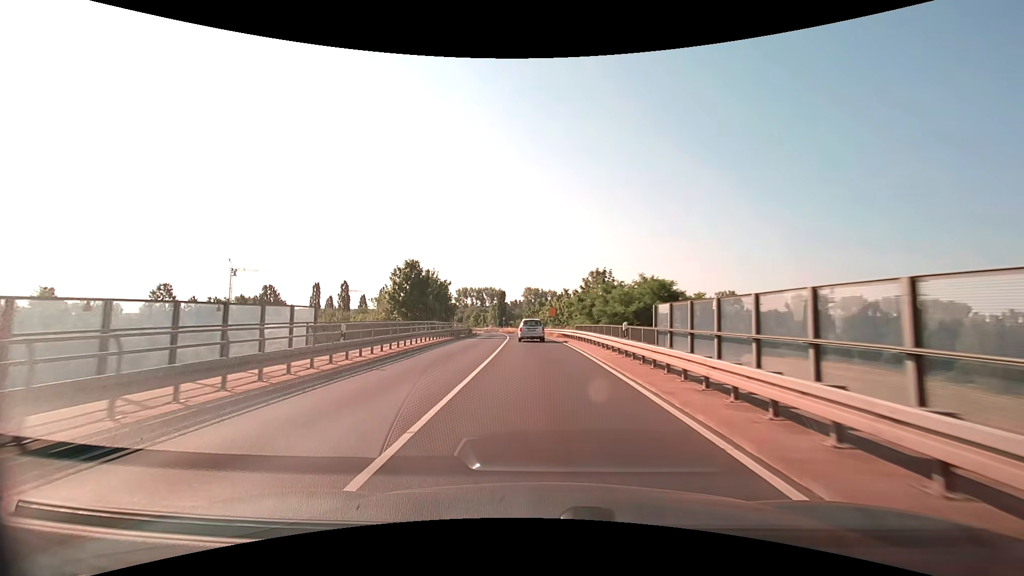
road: secondary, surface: asphalt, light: Day
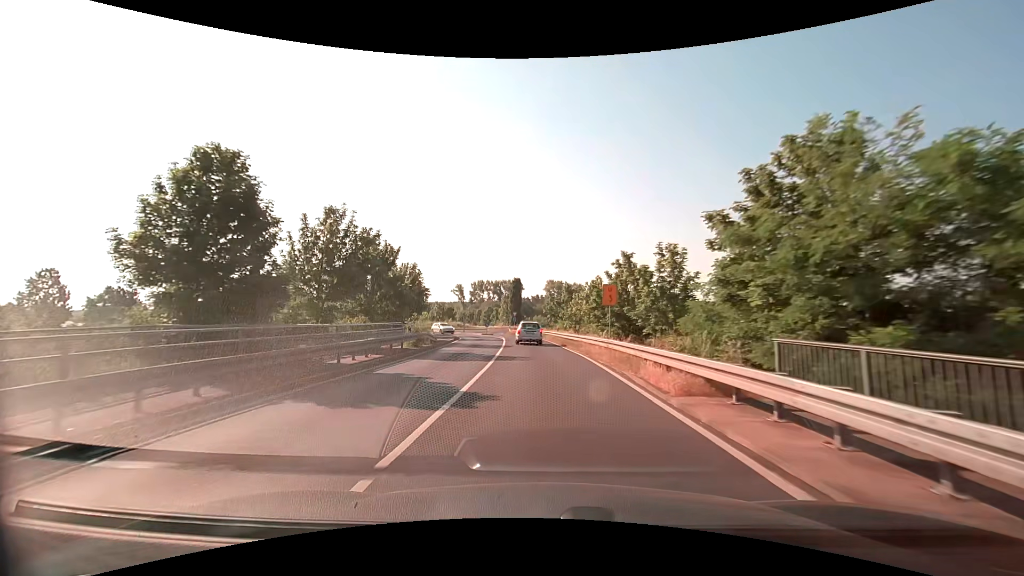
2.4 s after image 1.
(-0.8, +31.9) m; -3°
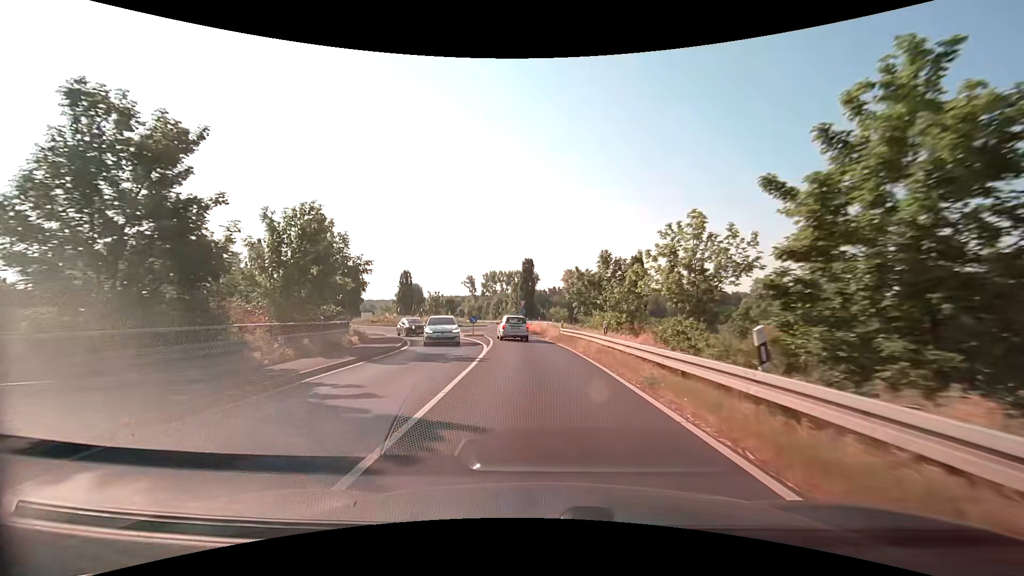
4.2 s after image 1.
(-0.3, +23.0) m; -2°
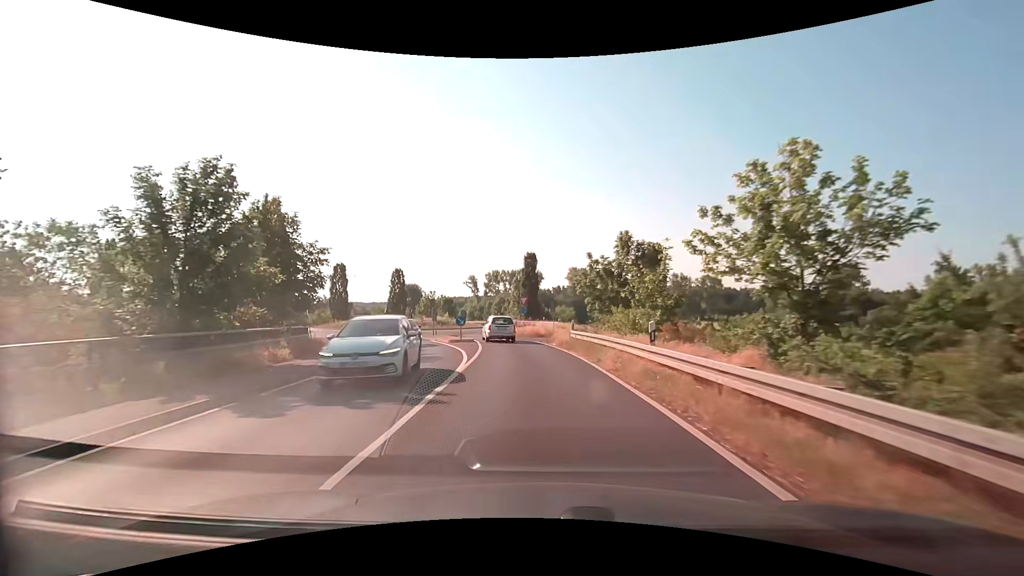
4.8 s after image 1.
(0.0, +7.2) m; 0°
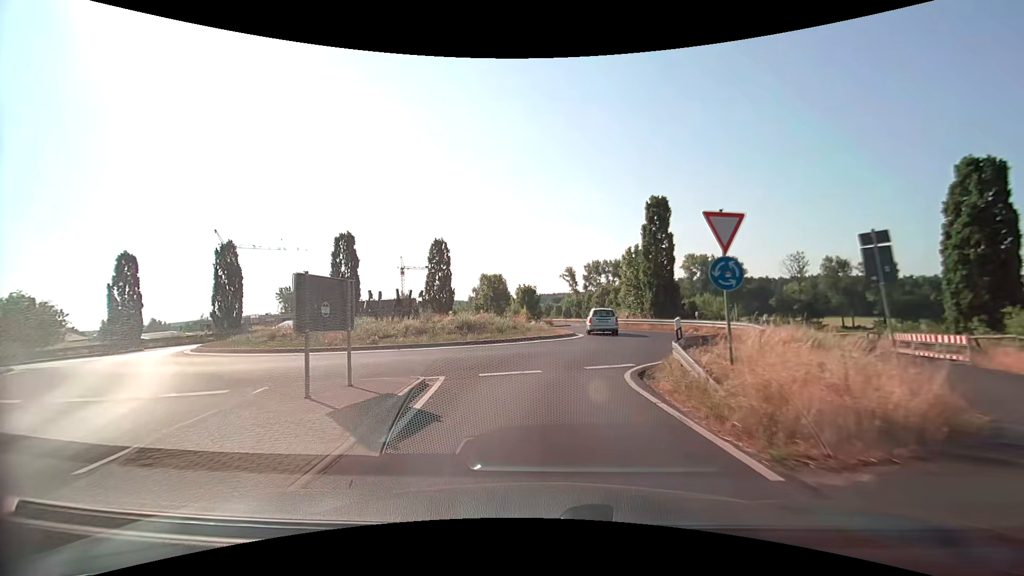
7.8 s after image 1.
(-2.5, +31.1) m; -11°
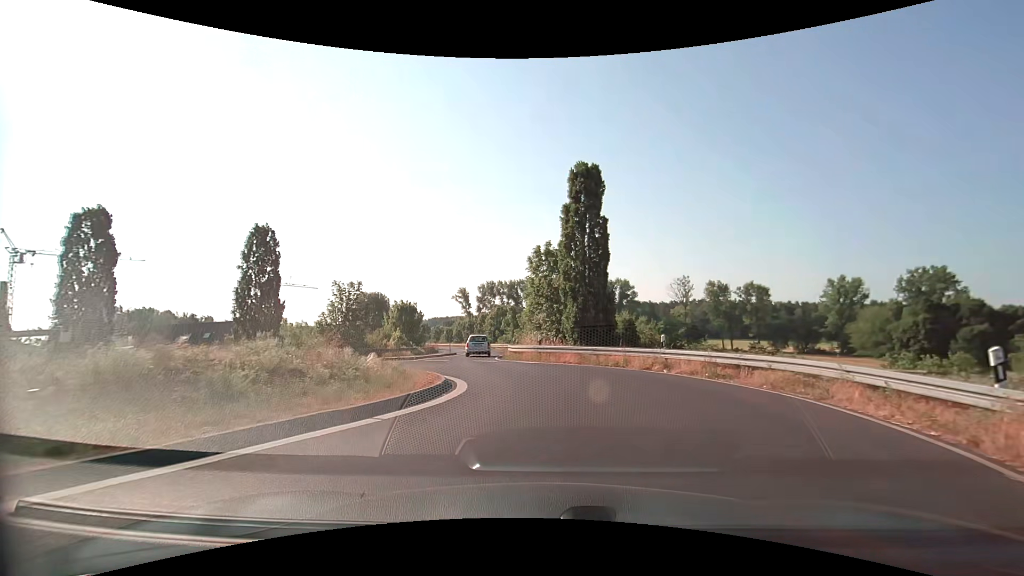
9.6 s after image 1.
(+0.8, +15.0) m; +11°
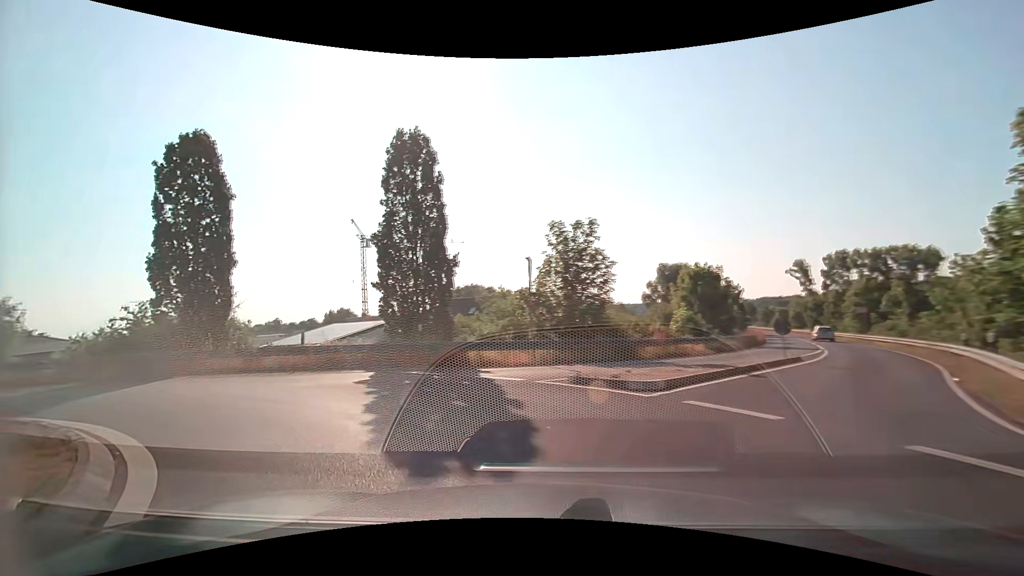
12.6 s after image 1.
(-1.9, +19.4) m; -32°
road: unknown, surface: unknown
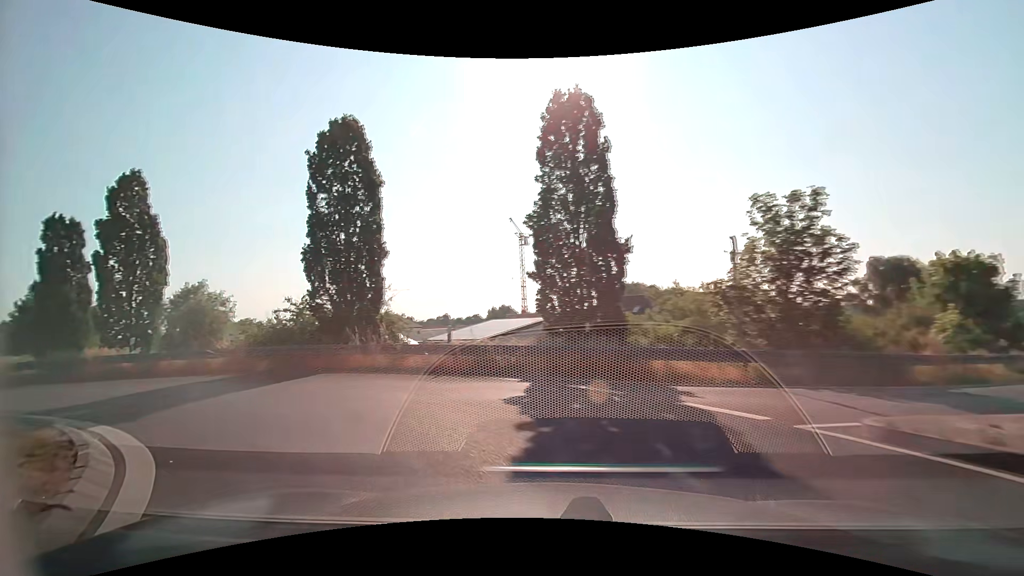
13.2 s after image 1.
(-0.6, +3.7) m; -17°
(-4, +9) (-13, +13) (-23, +16) (-31, +22) (-39, +28) (-47, +34) (-55, +40) (-63, +46) (-71, +52) (-79, +58) m
